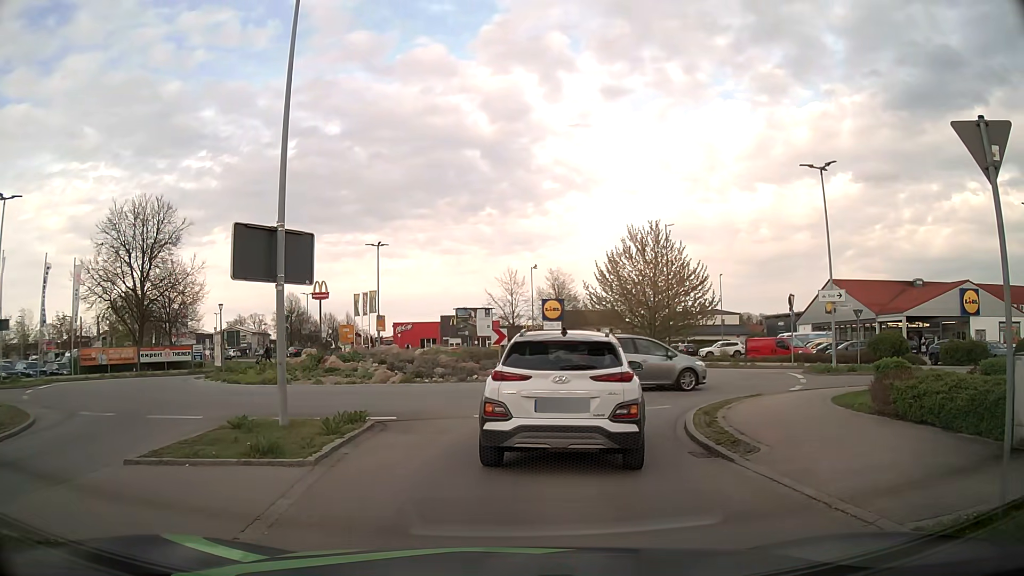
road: tertiary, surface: asphalt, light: Day
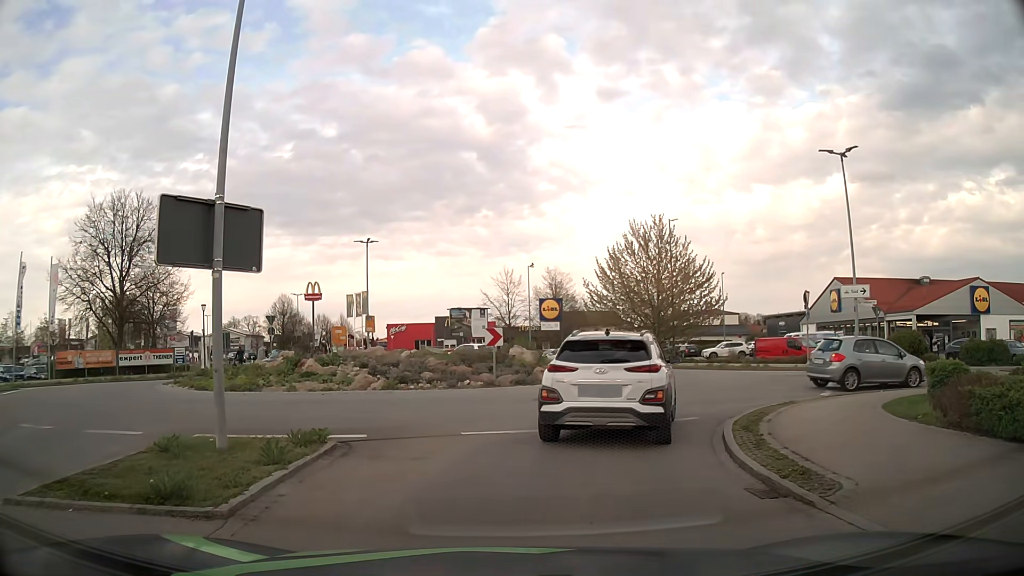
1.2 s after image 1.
(0.0, +2.5) m; -1°
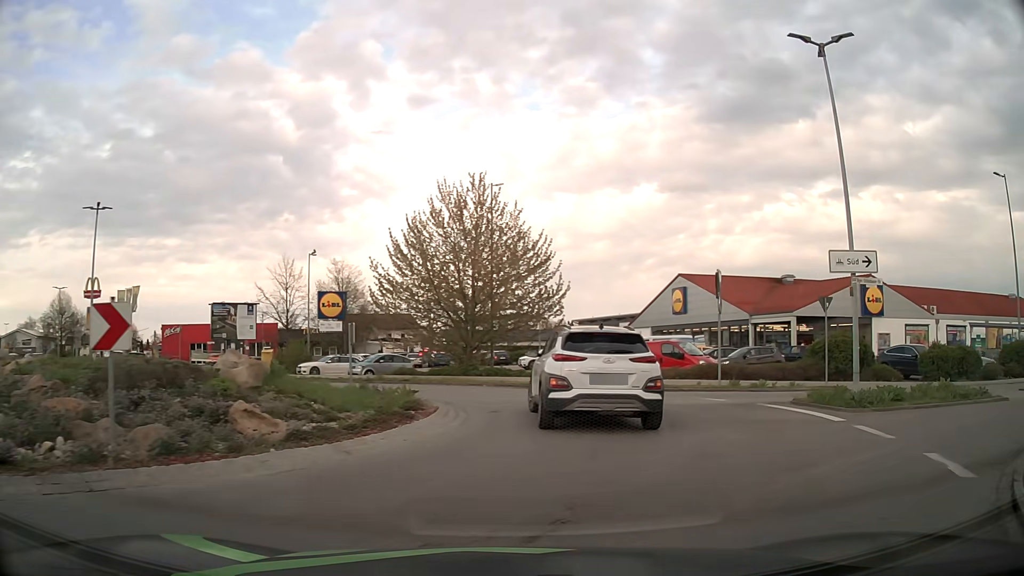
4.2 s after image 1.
(+1.3, +12.5) m; +18°
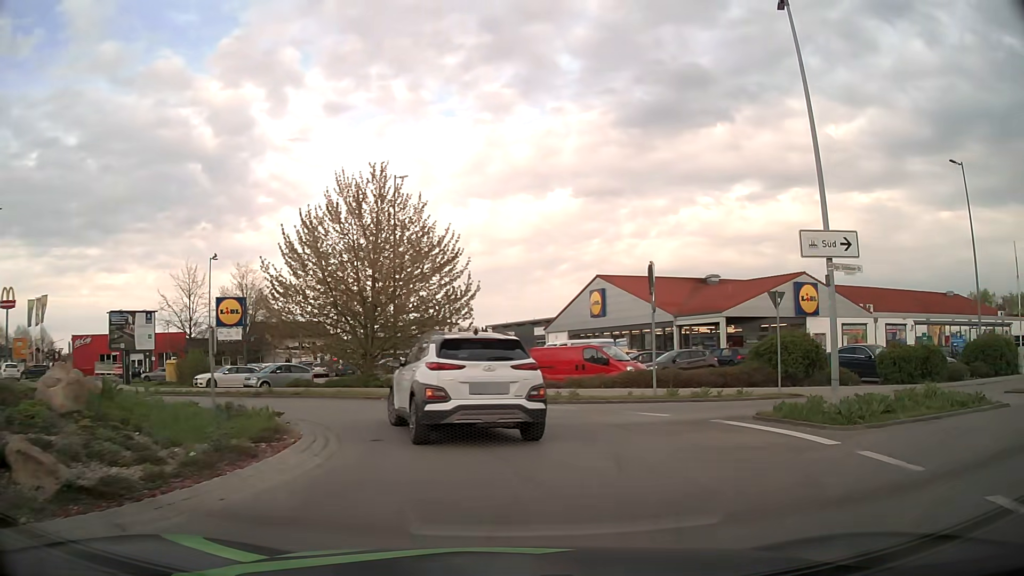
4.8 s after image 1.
(+0.2, +3.0) m; +8°
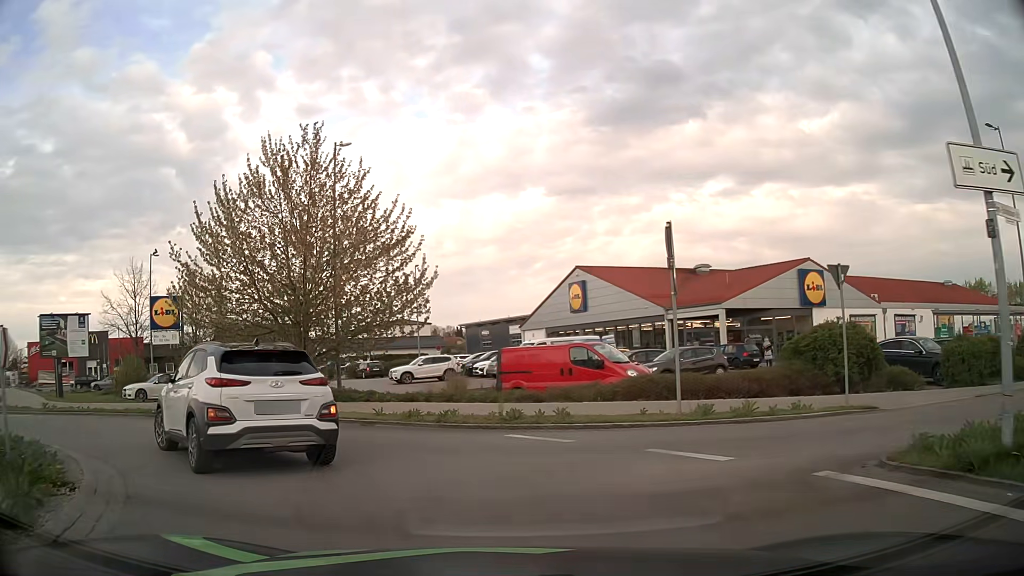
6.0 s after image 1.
(+0.2, +5.6) m; +1°
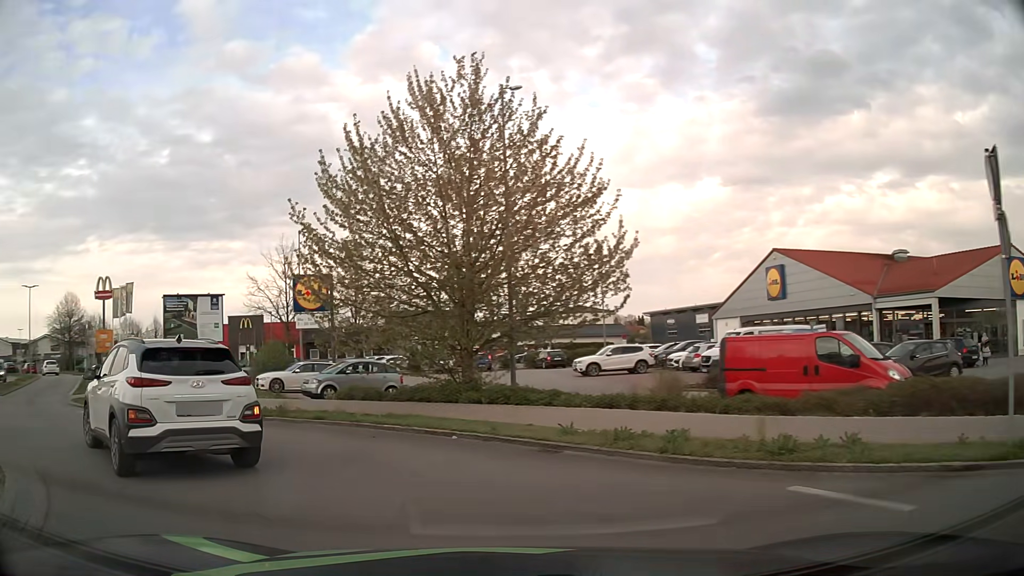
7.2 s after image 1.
(-0.6, +5.0) m; -15°
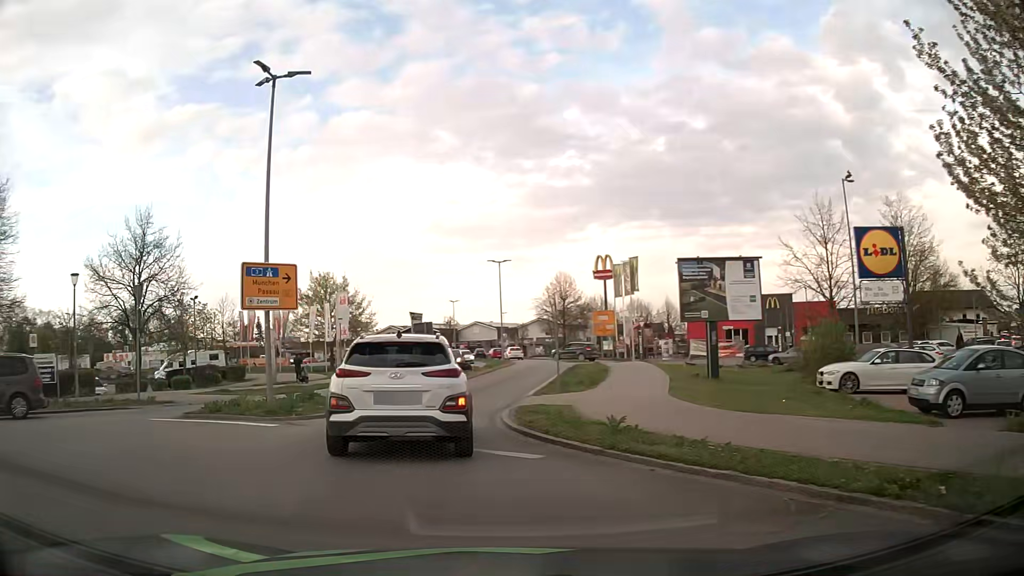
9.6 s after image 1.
(-3.9, +9.2) m; -44°
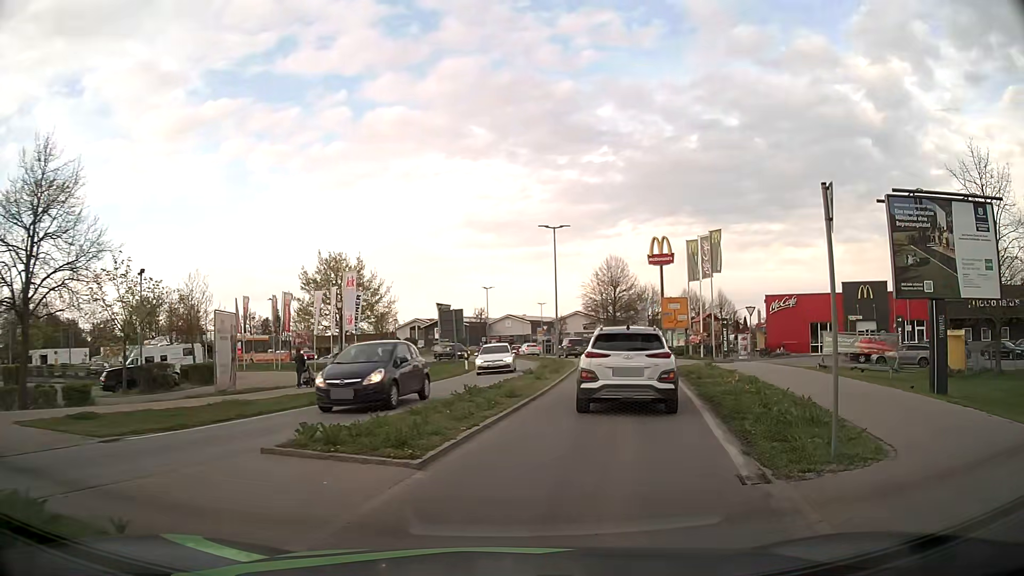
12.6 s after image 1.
(-1.6, +13.7) m; -2°
